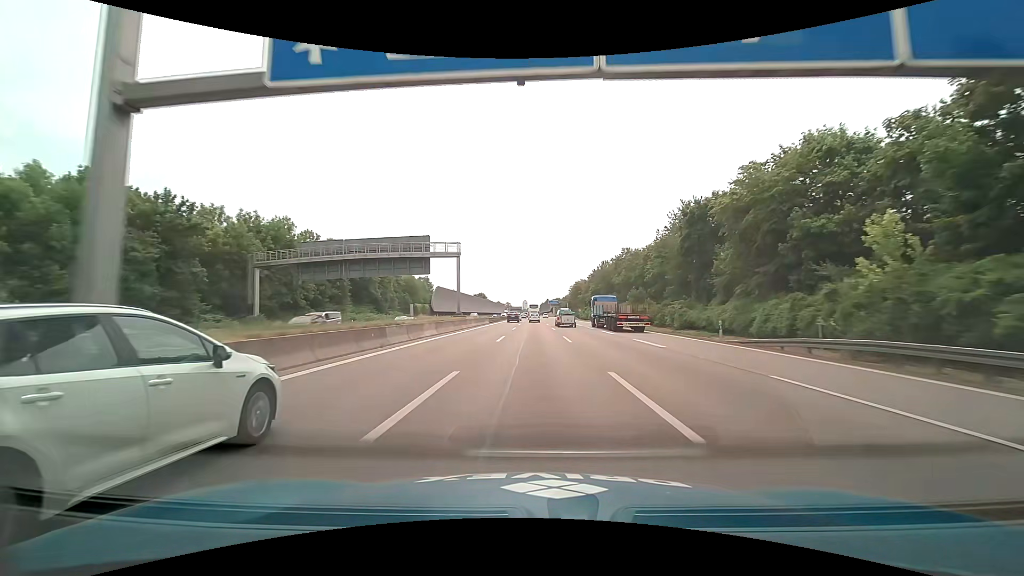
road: motorway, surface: asphalt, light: Day
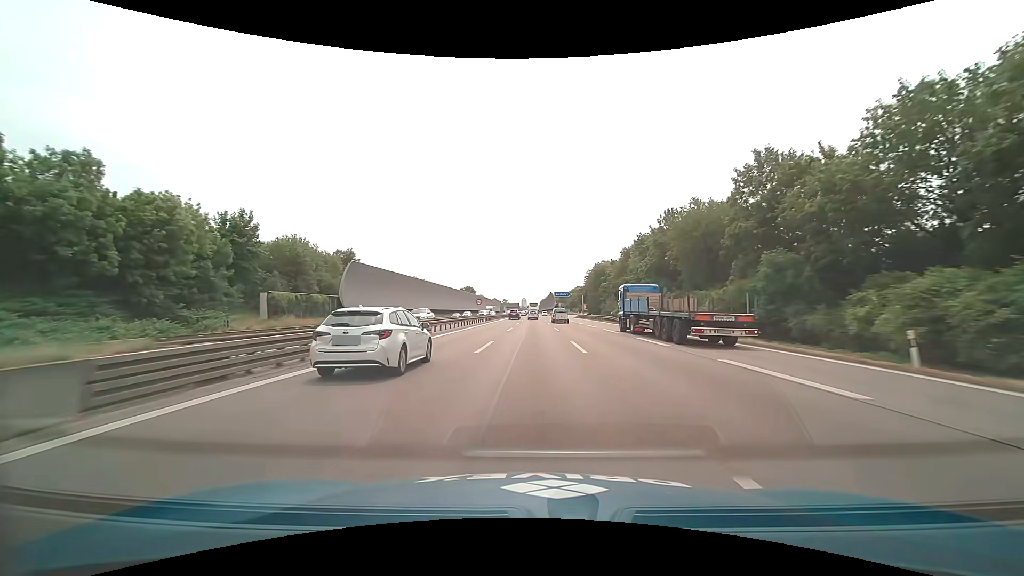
(0.0, +61.6) m; 0°
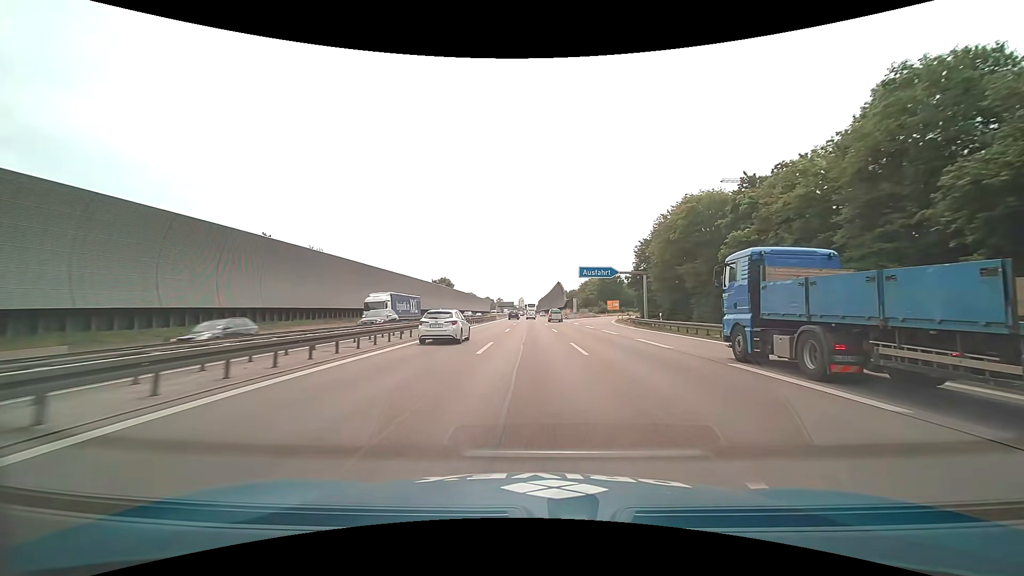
(0.0, +72.6) m; 0°
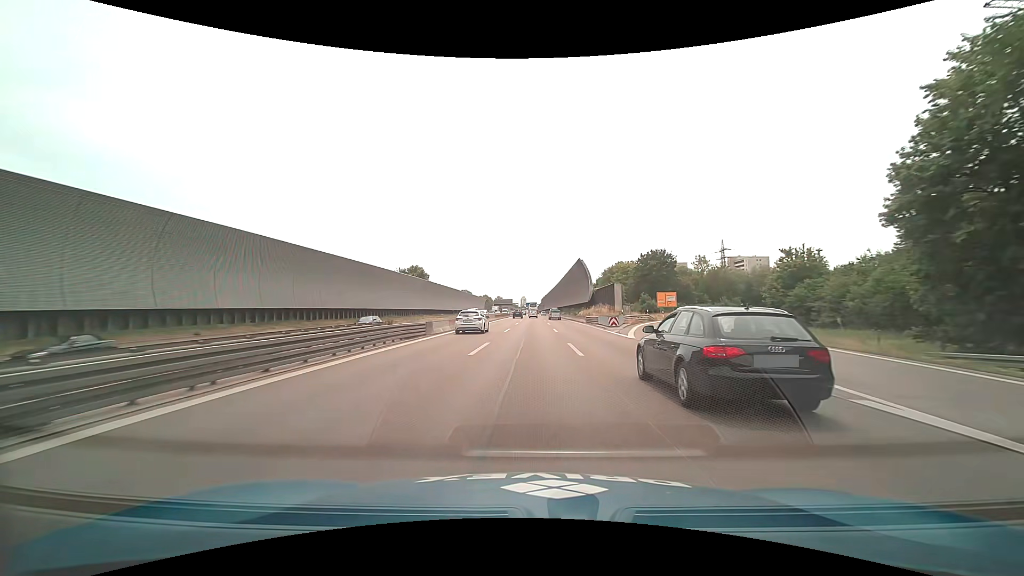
(+0.1, +54.3) m; 0°
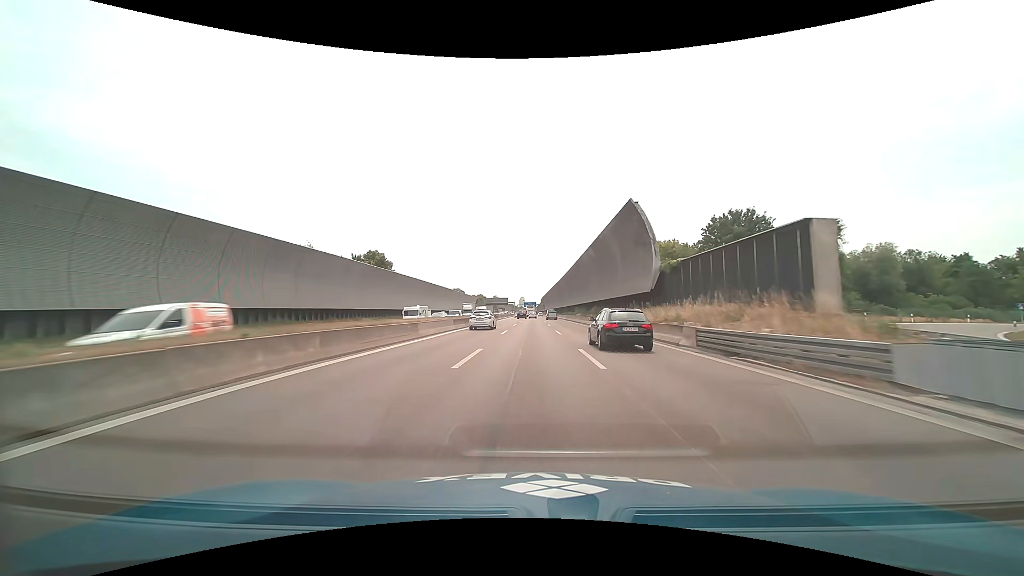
(0.0, +39.8) m; 0°
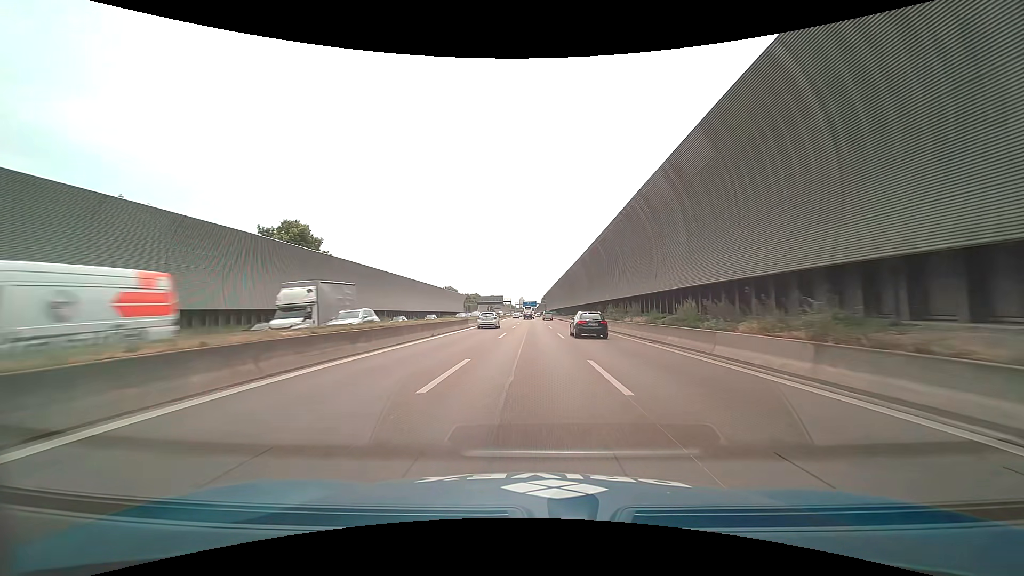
(0.0, +39.6) m; 0°
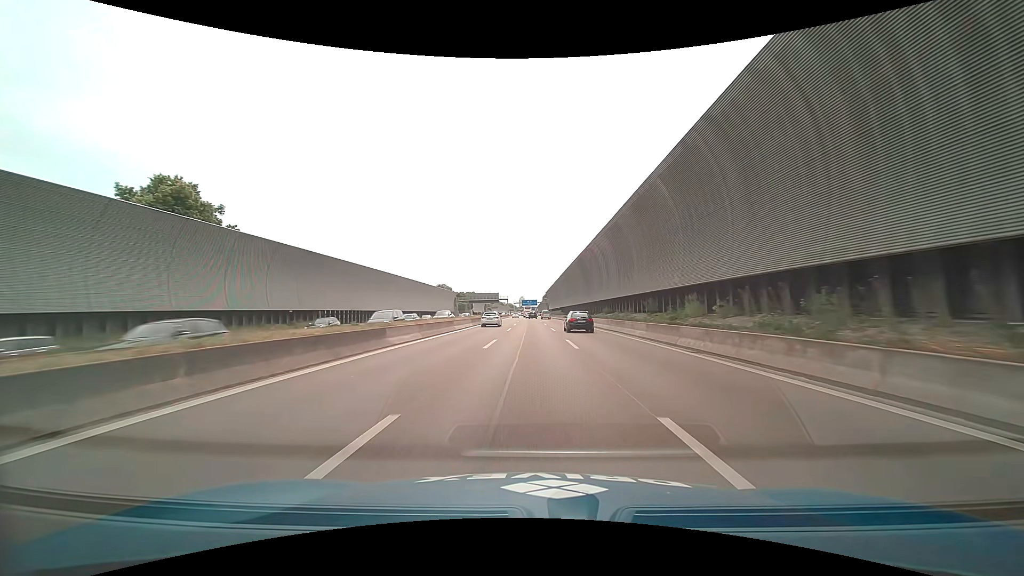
(+0.2, +26.2) m; +1°
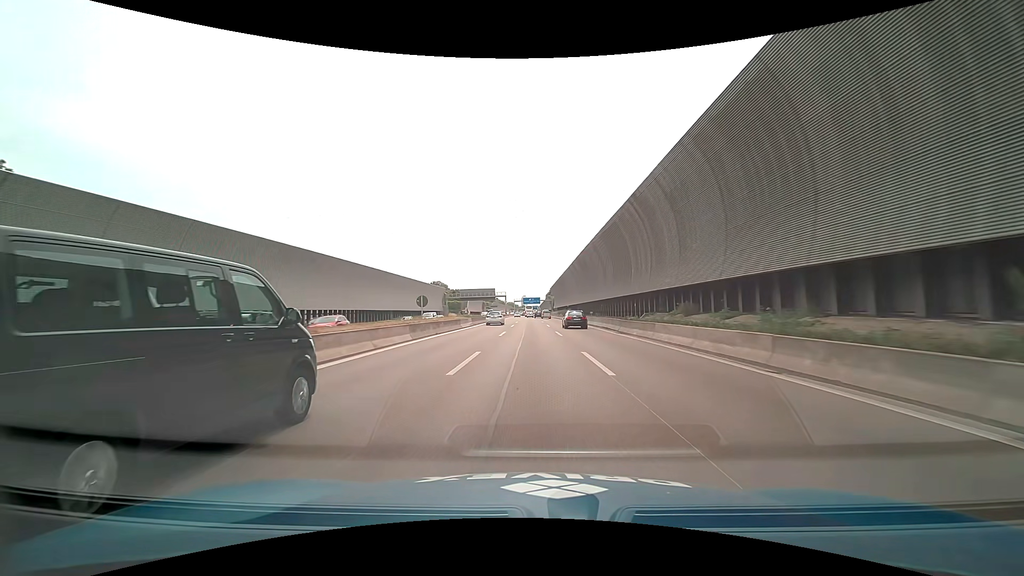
(-0.2, +26.1) m; -1°
(0, +10) (0, +20) (0, +30) (0, +40) (0, +50) (0, +60) (0, +70) (0, +80) (-1, +90) (-1, +100) m
